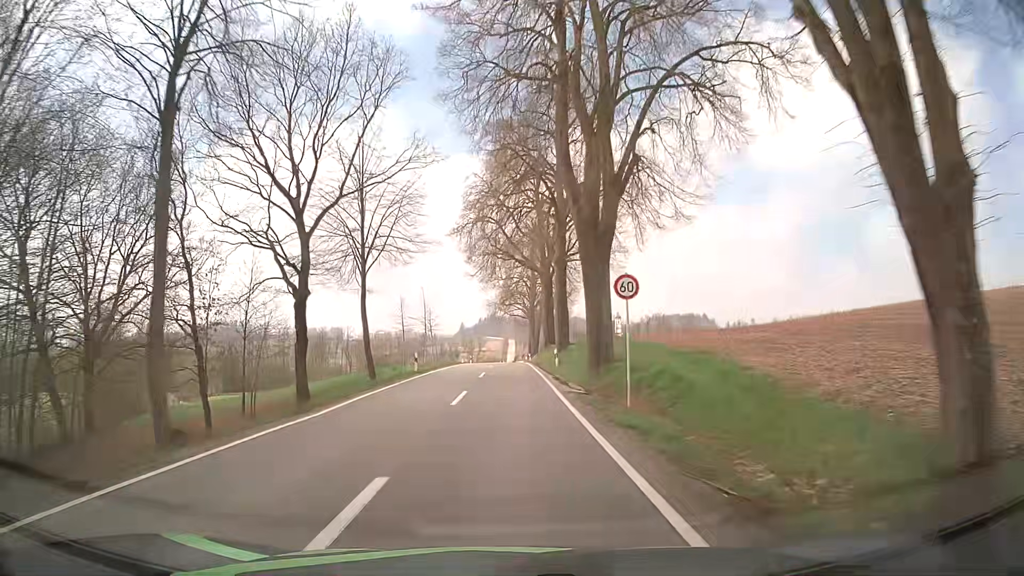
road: tertiary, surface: asphalt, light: Day
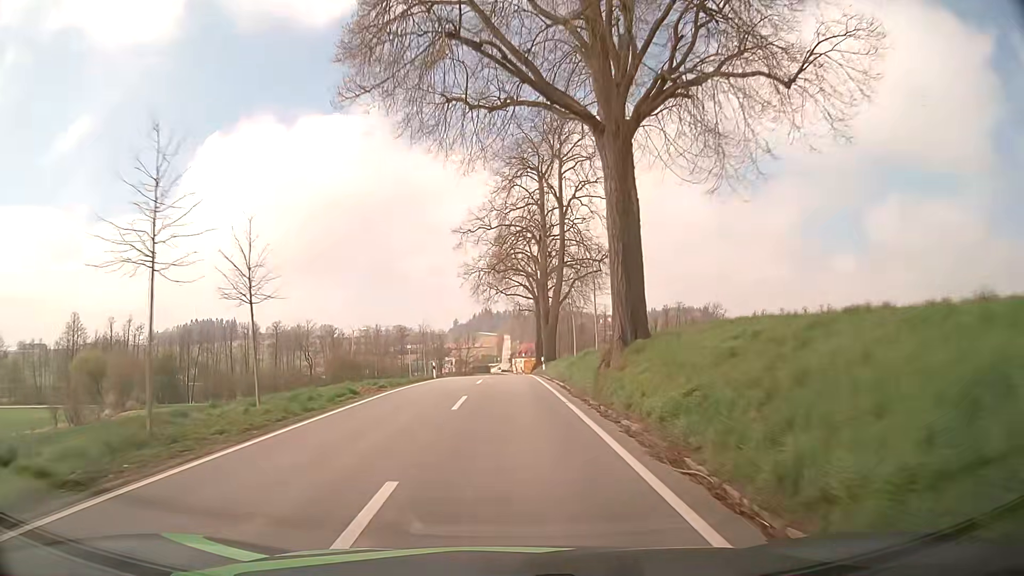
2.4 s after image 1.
(+0.5, +36.2) m; +1°
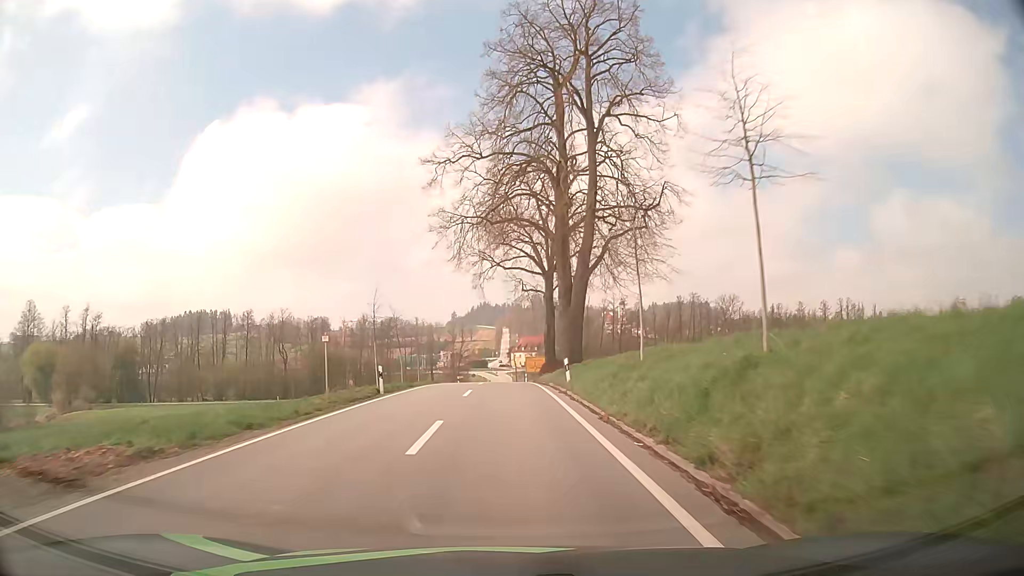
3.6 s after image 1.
(0.0, +17.9) m; 0°
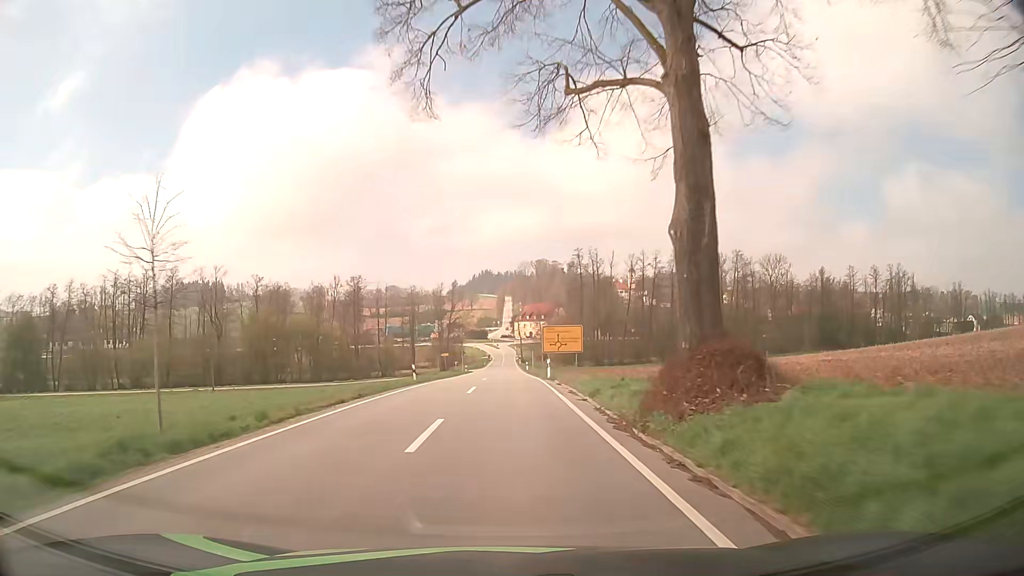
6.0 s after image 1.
(+0.3, +35.8) m; +1°
(0, +10) (0, +20) (0, +30) (0, +40) (0, +50) (0, +60) (0, +70) (0, +80) (0, +90) (0, +100) m
